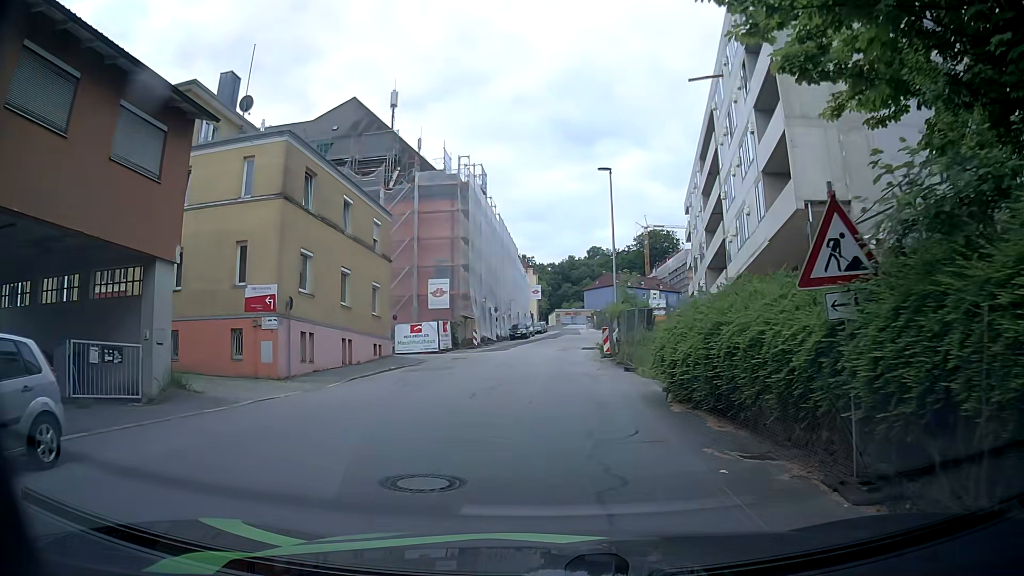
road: residential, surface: asphalt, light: Day
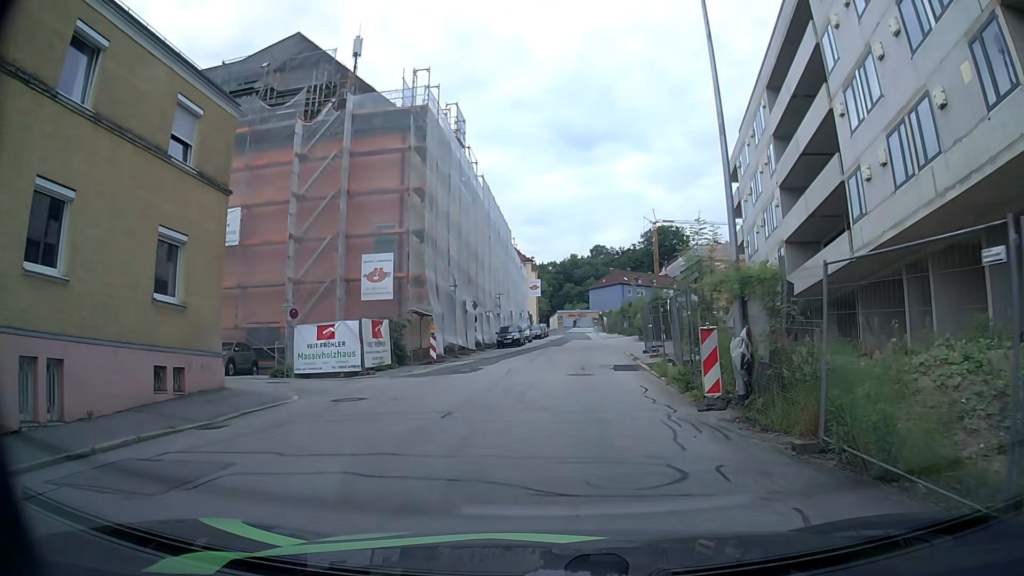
(+0.7, +18.2) m; +2°
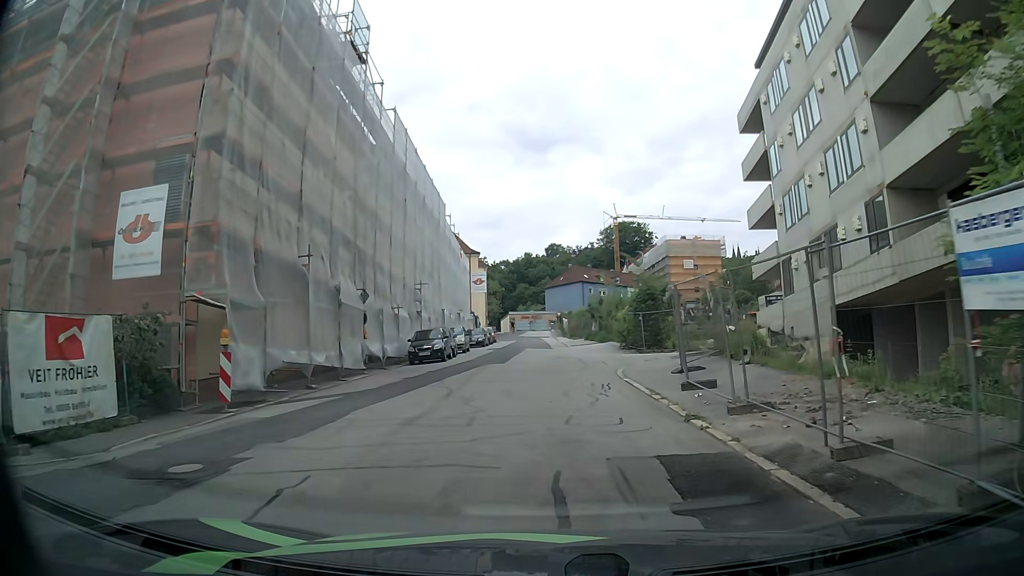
(+0.5, +16.2) m; +4°
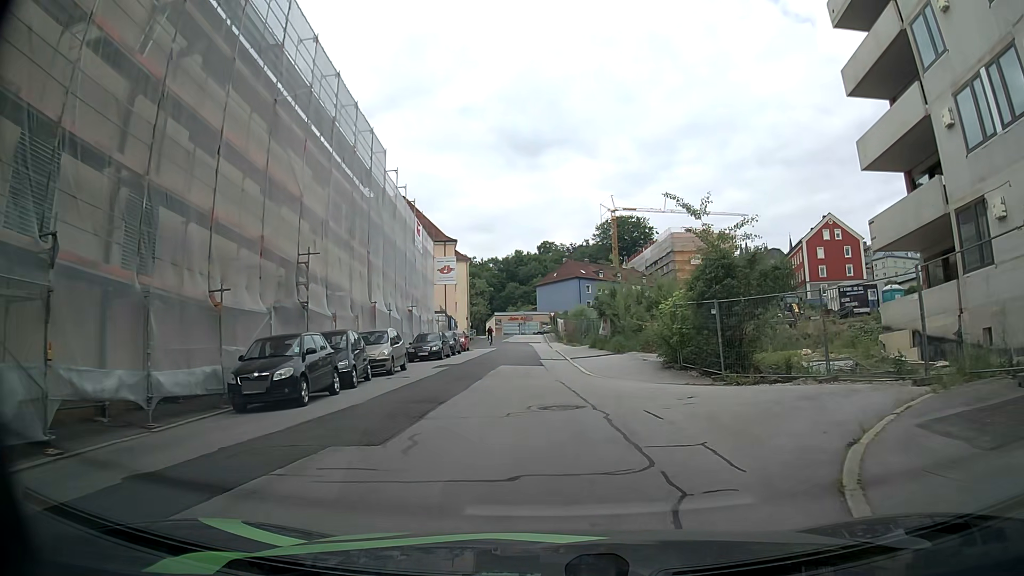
(+0.2, +16.7) m; +2°
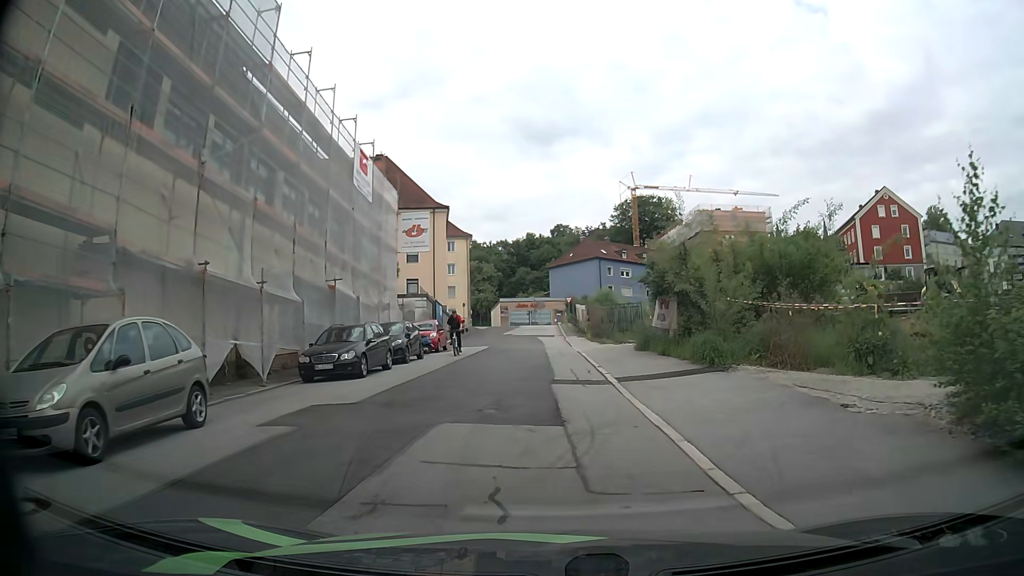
(-0.5, +16.5) m; -2°
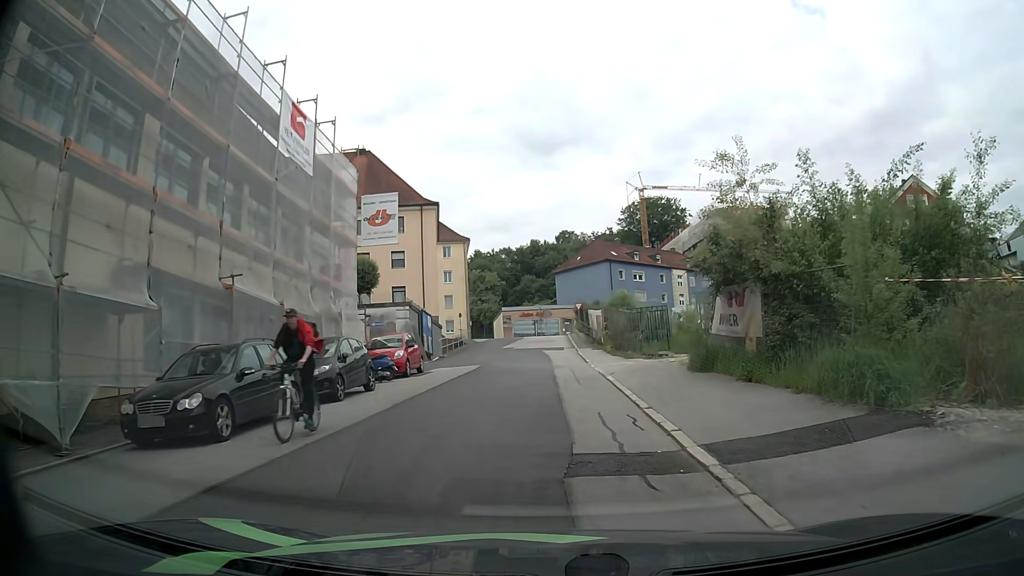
(0.0, +8.3) m; 0°
